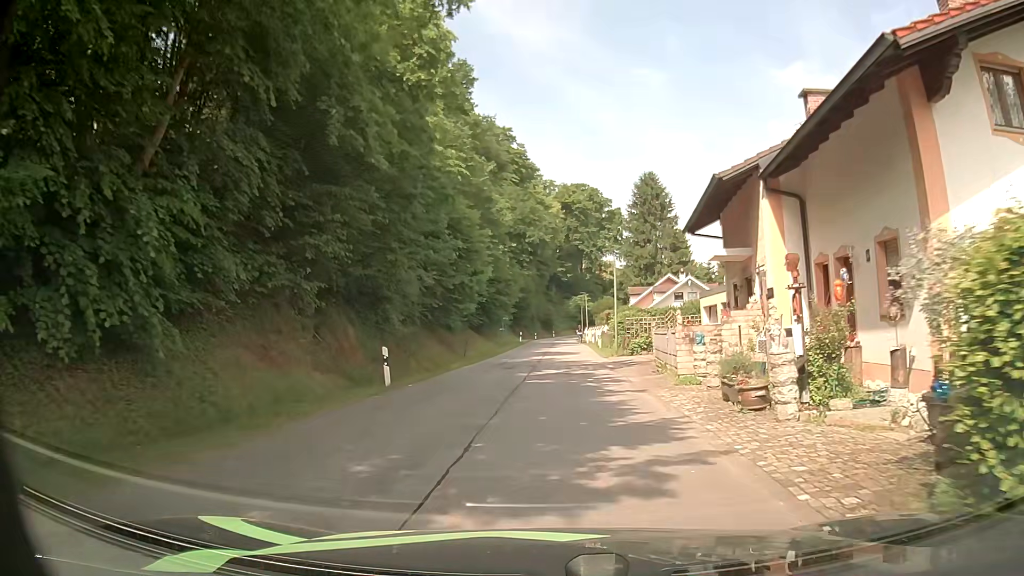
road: residential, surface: asphalt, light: Day
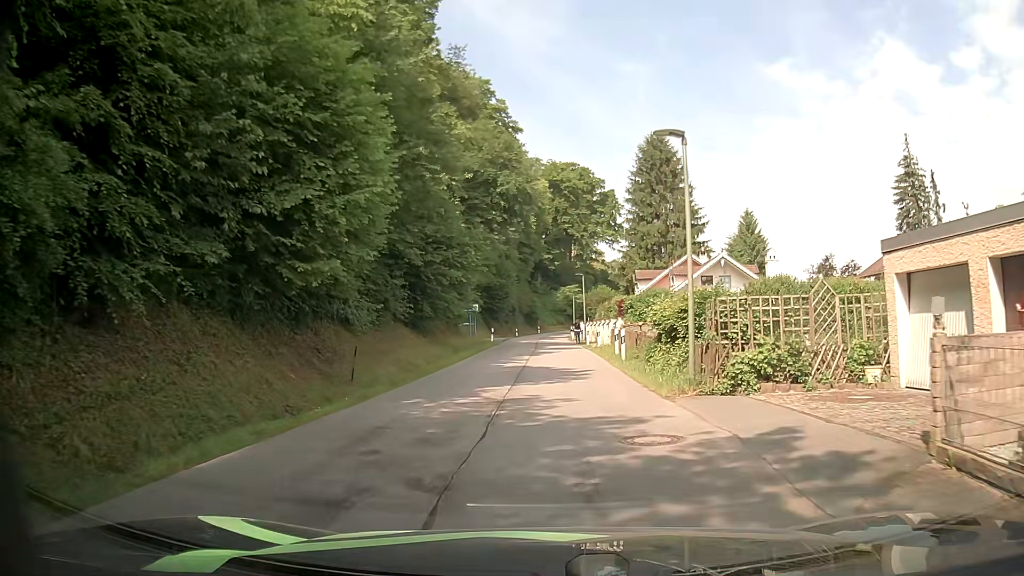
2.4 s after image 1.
(0.0, +18.7) m; +1°
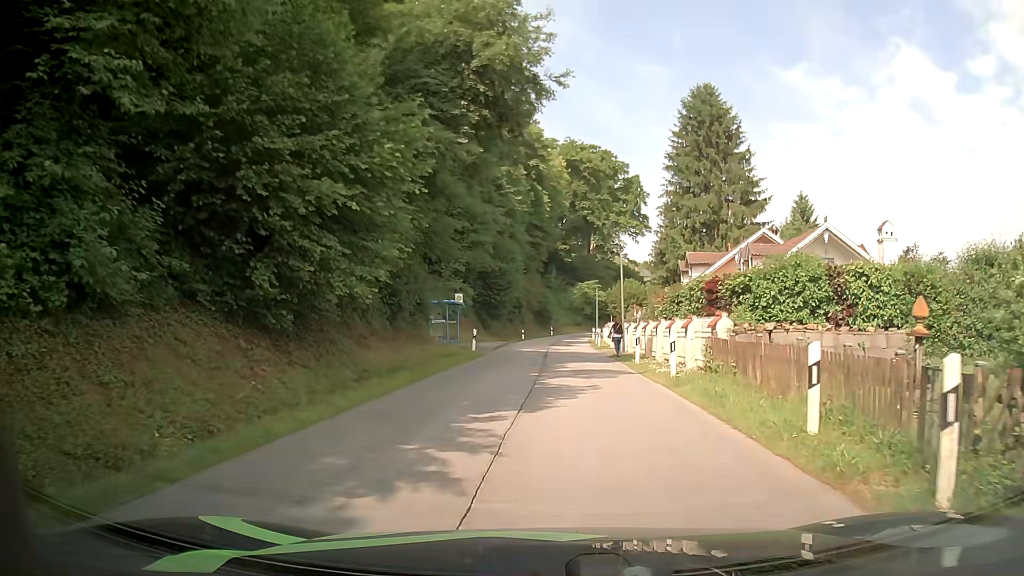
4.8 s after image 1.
(-0.2, +18.0) m; -2°
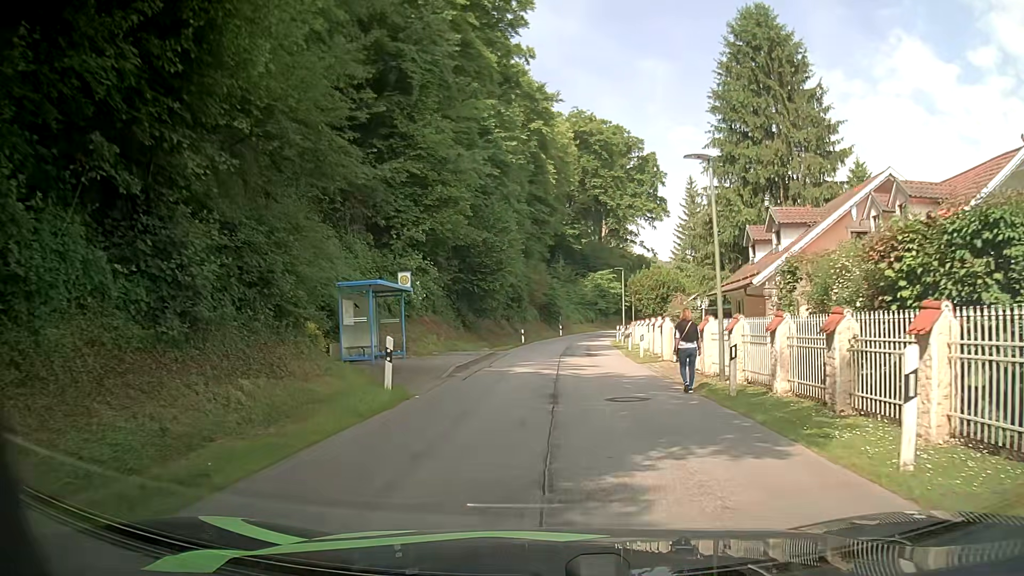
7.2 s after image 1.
(0.0, +16.8) m; -1°
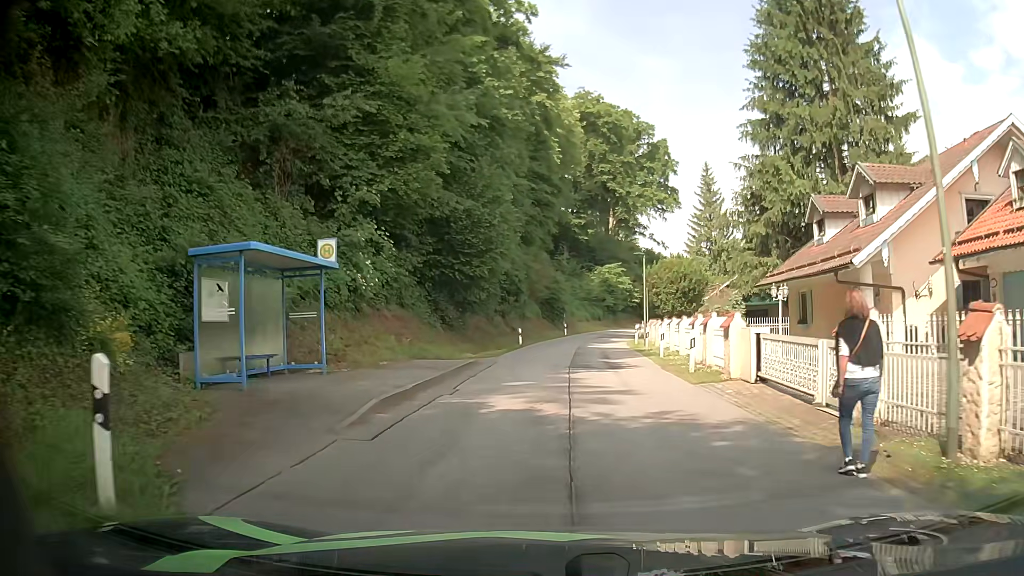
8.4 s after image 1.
(0.0, +8.8) m; +2°
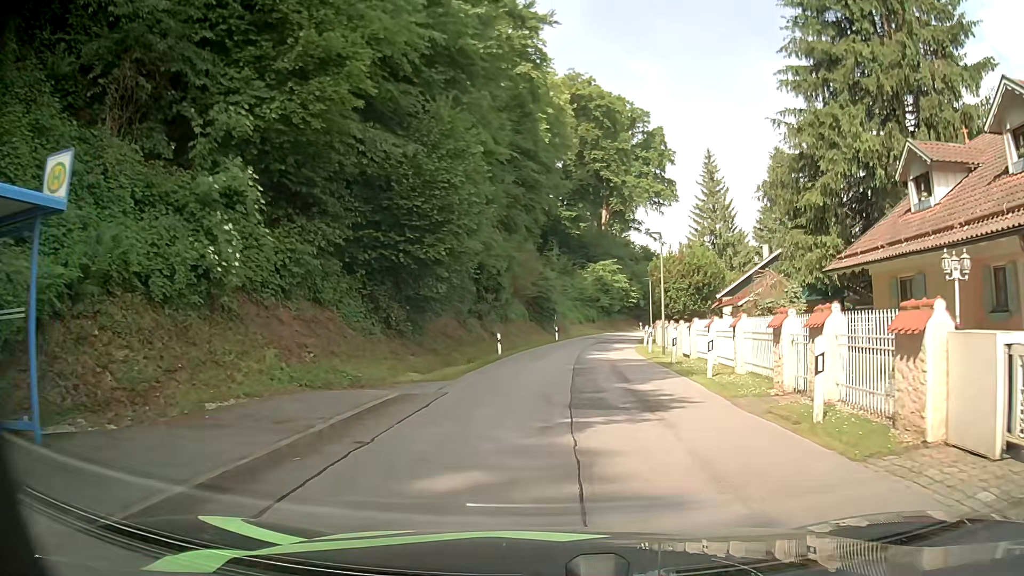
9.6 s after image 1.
(-0.3, +9.0) m; -1°
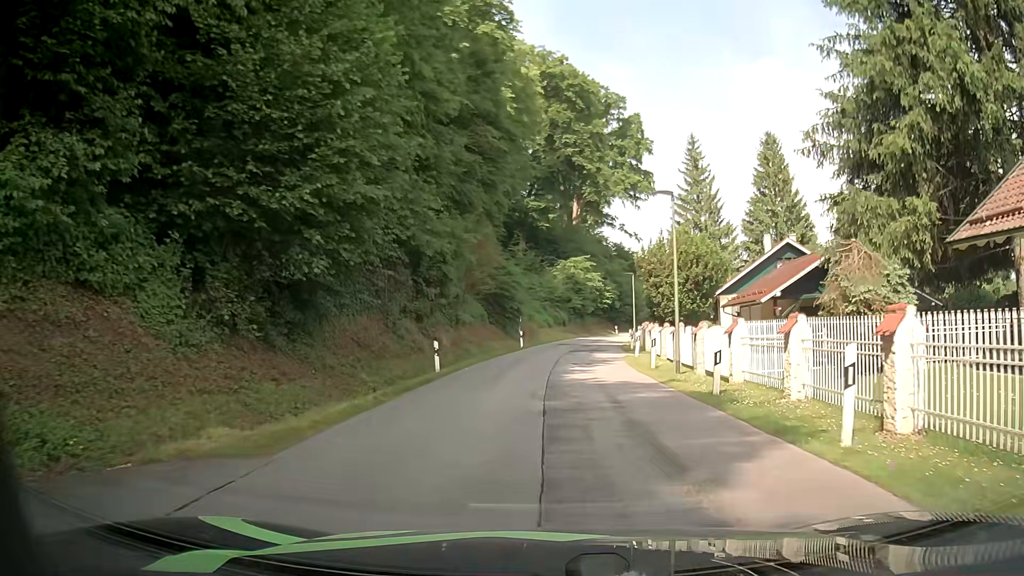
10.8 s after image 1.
(+0.2, +9.2) m; +2°
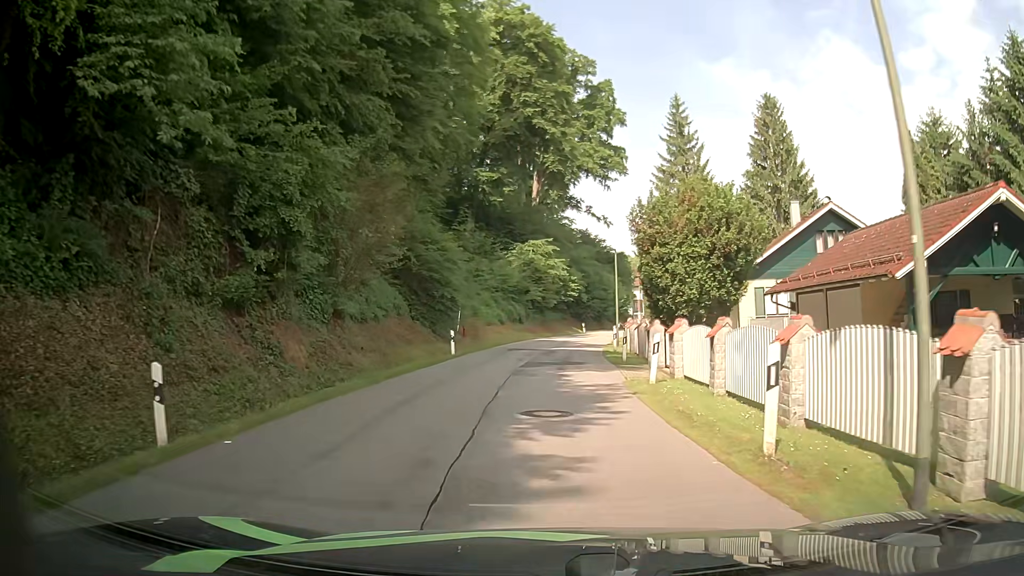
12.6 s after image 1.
(+0.6, +14.1) m; +4°
